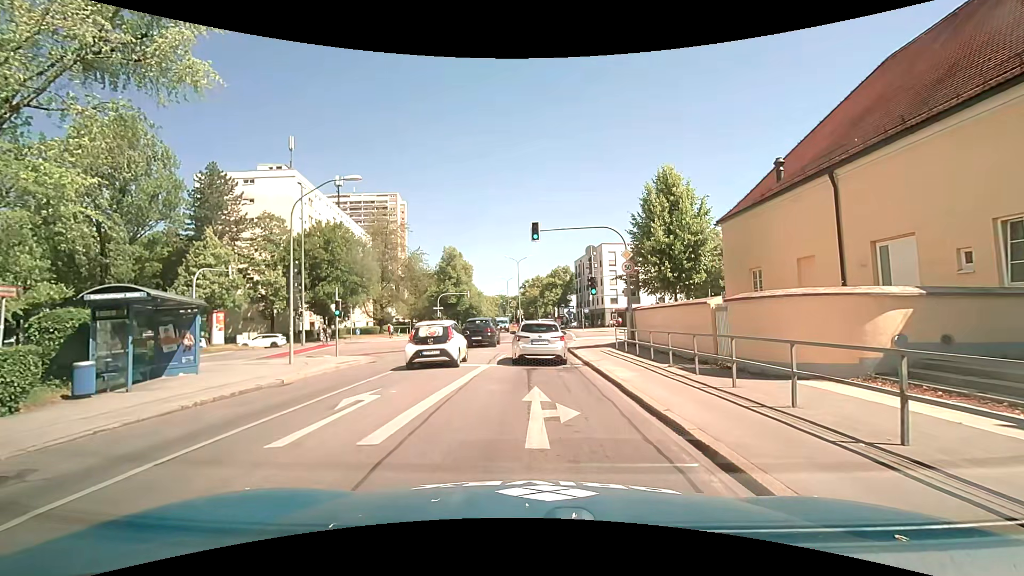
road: secondary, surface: asphalt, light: Day
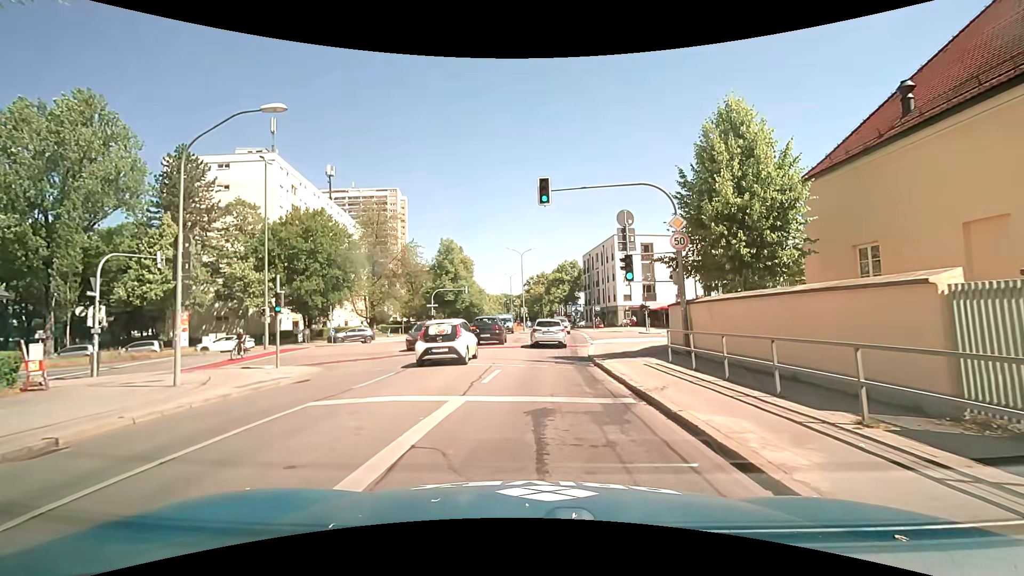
(0.0, +7.4) m; 0°
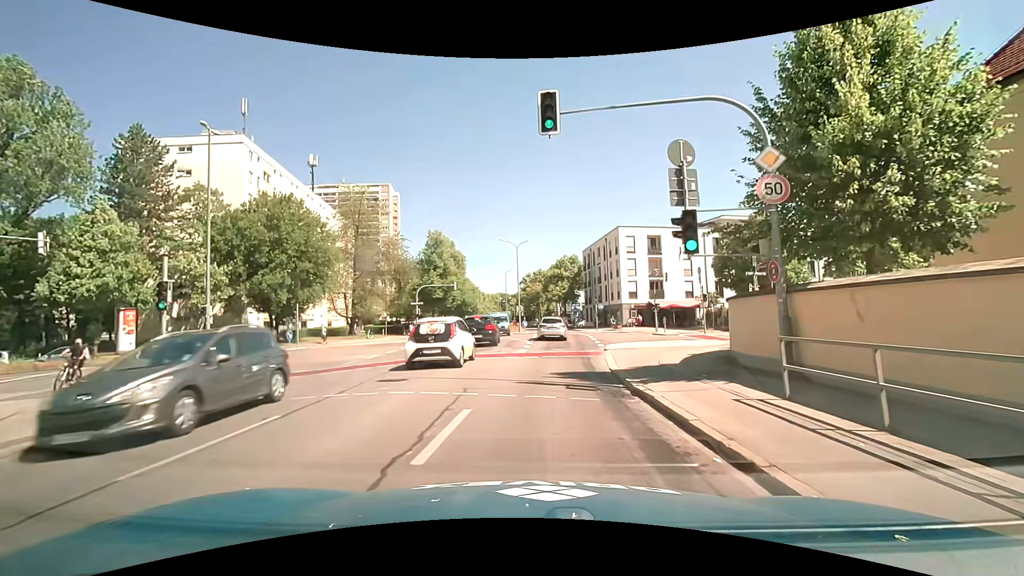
(0.0, +6.5) m; +1°
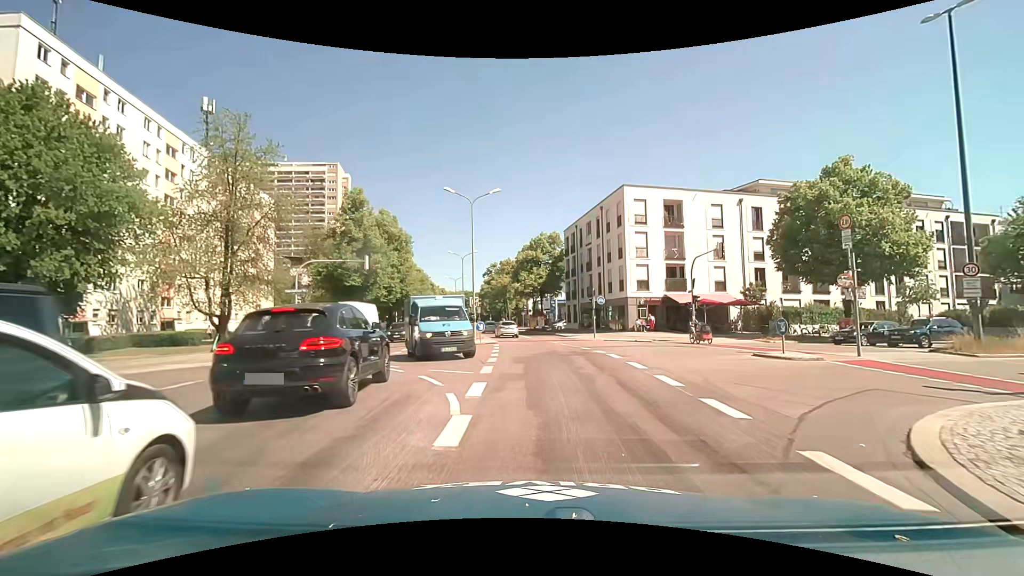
(+0.1, +21.9) m; +2°
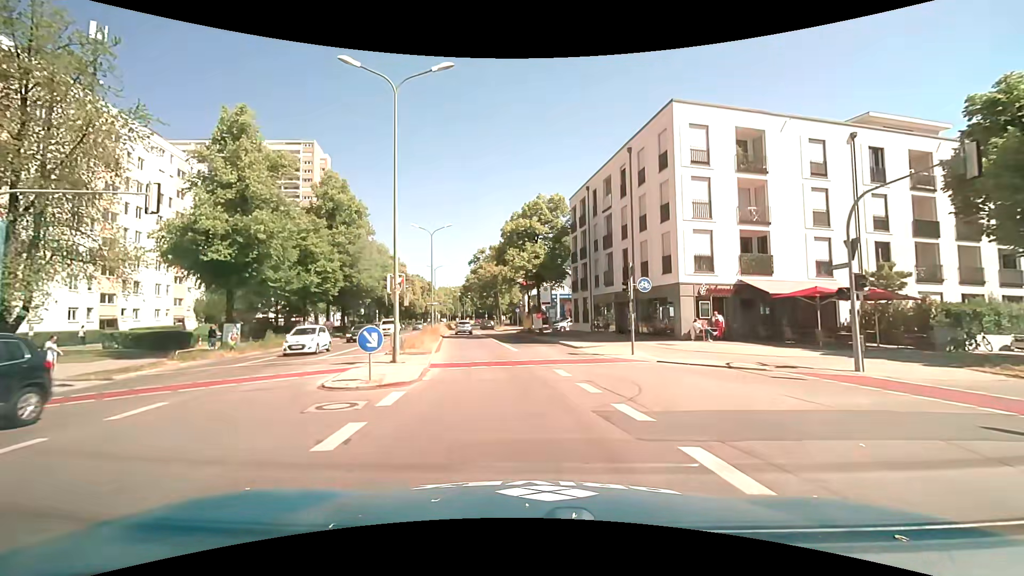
(+1.0, +18.0) m; +1°
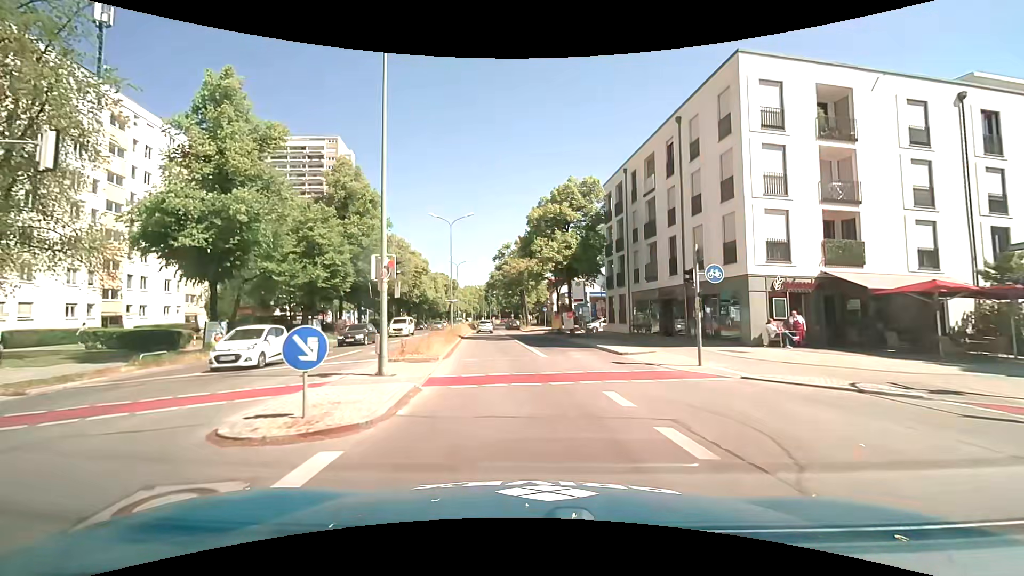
(-0.1, +4.8) m; -3°
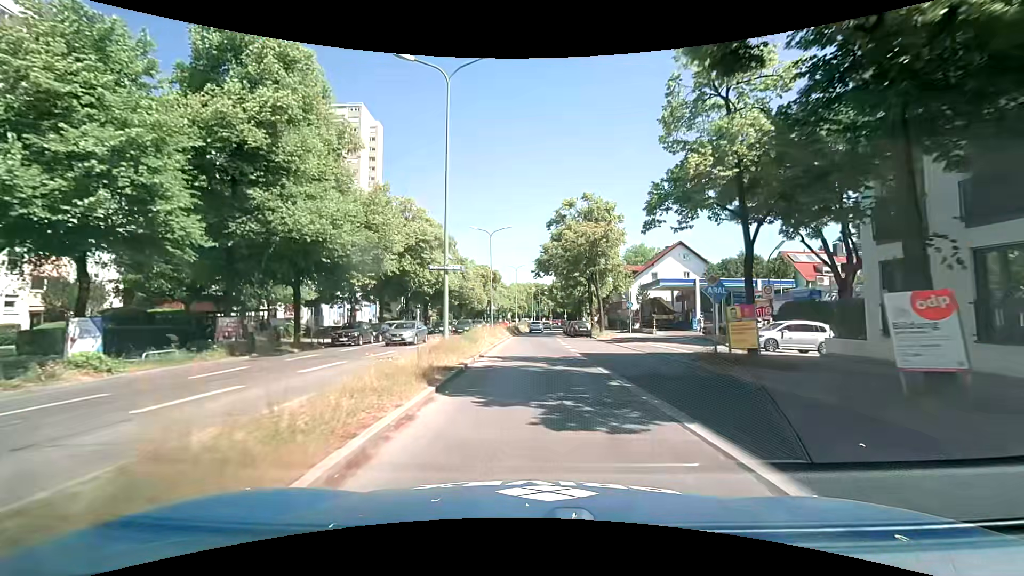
(-2.1, +28.3) m; -6°
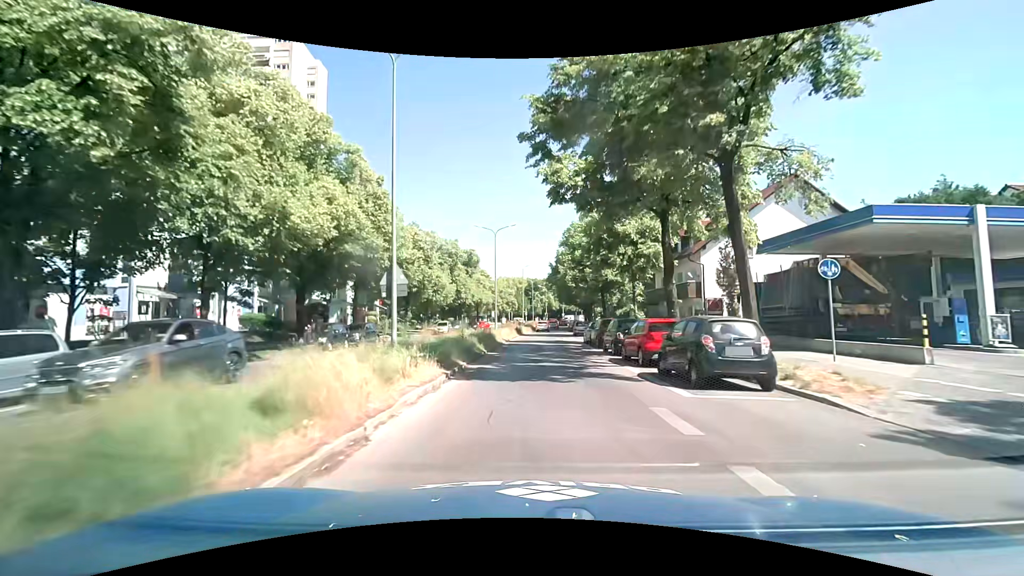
(+0.5, +32.8) m; +2°
